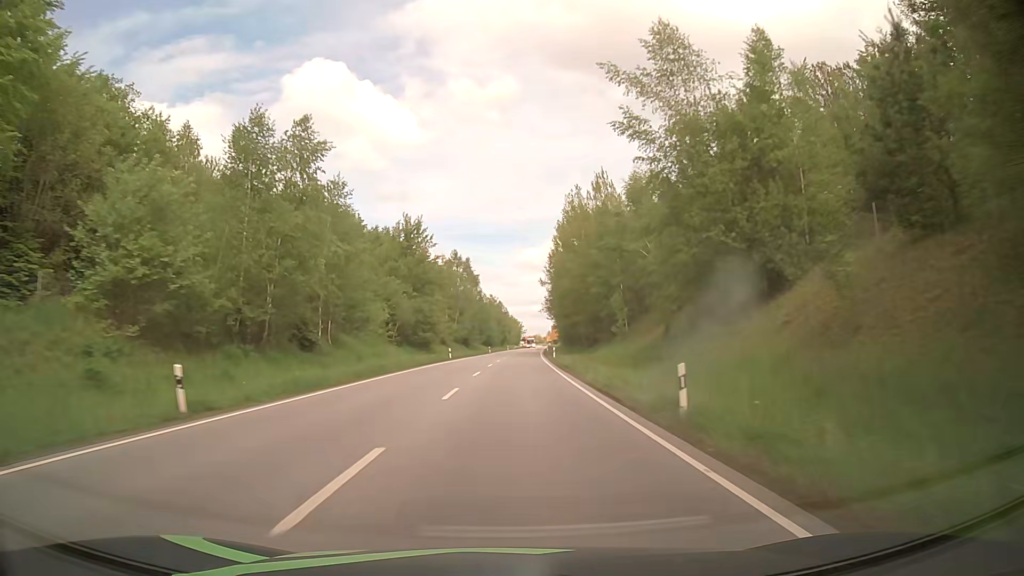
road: primary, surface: asphalt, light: Day
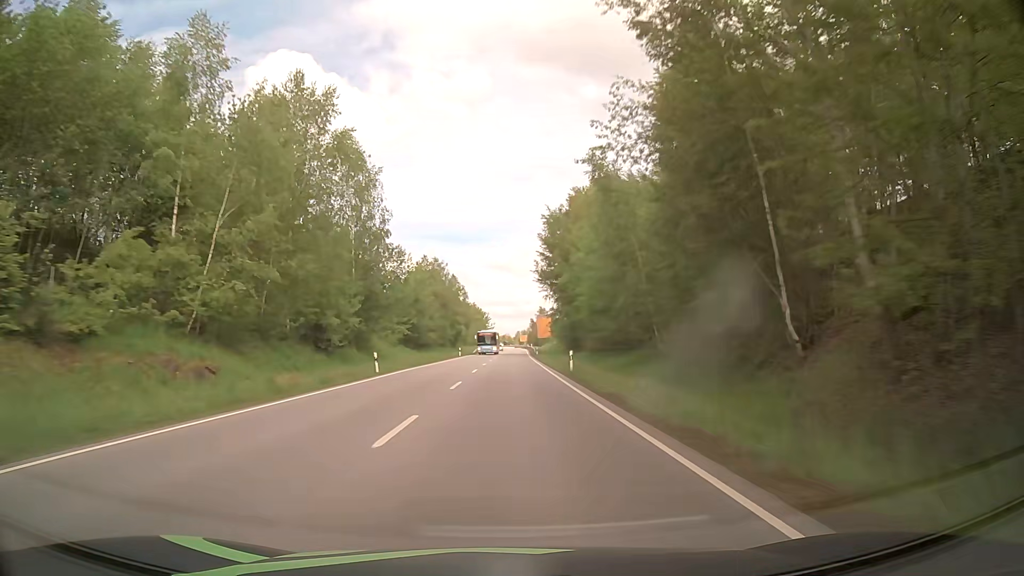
(+1.9, +78.5) m; +3°
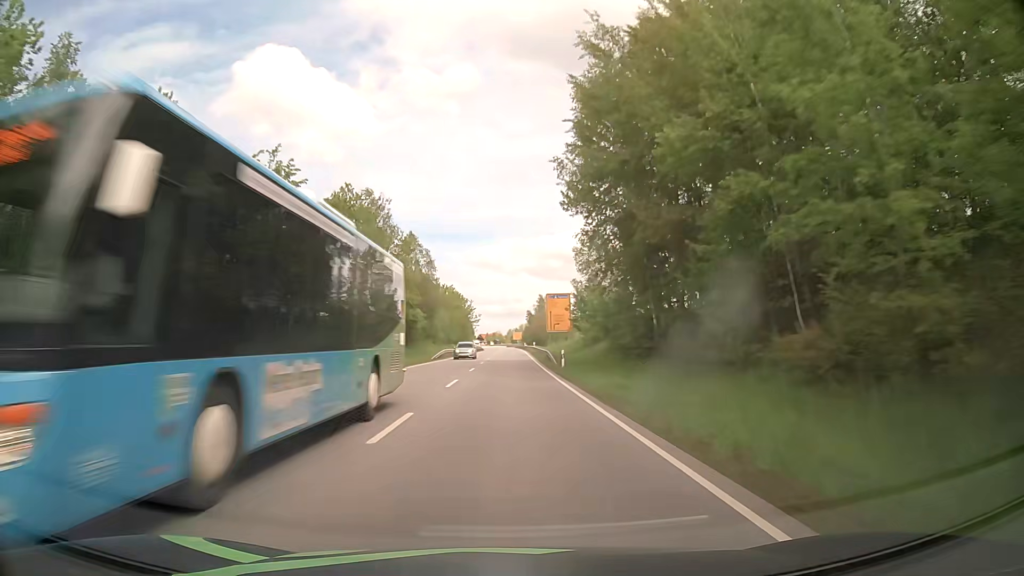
(+0.3, +47.1) m; +1°
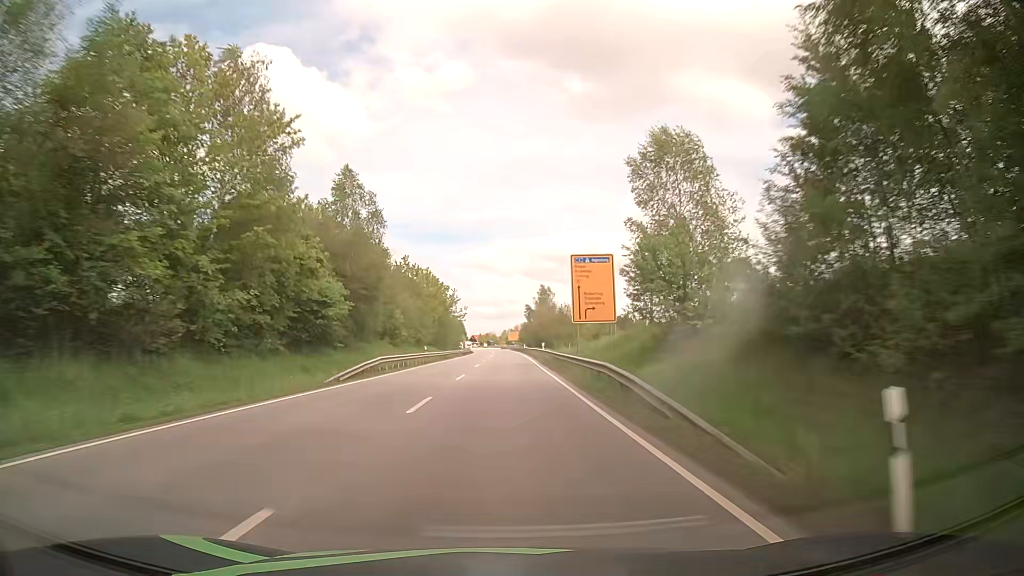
(+0.1, +31.3) m; 0°
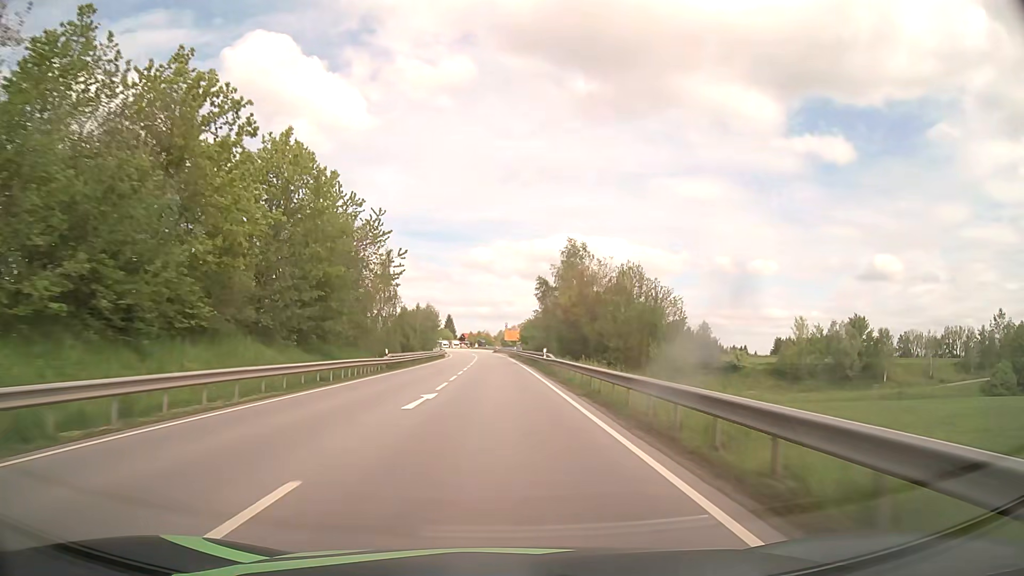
(+0.2, +62.5) m; 0°
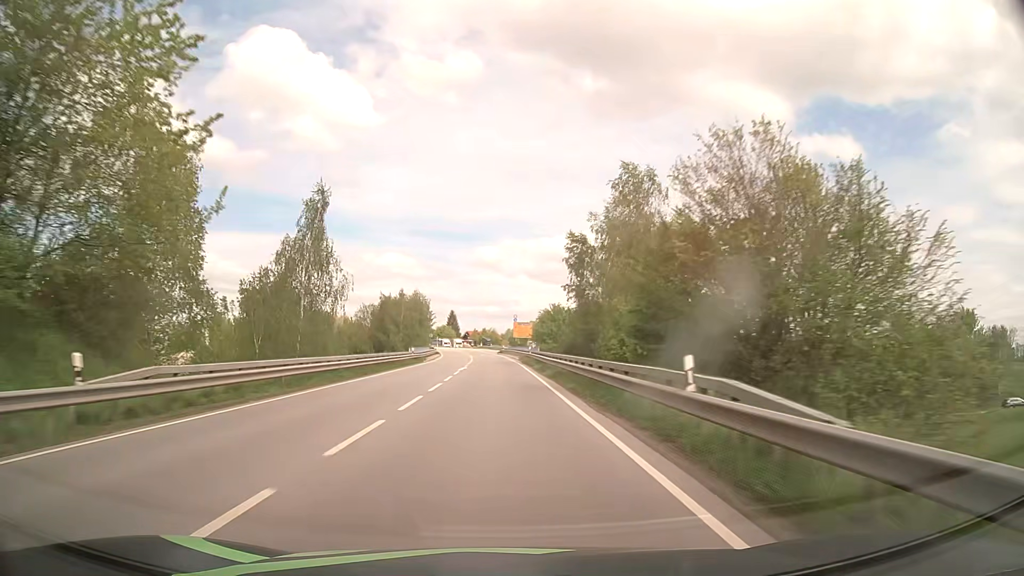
(-0.1, +31.1) m; -1°
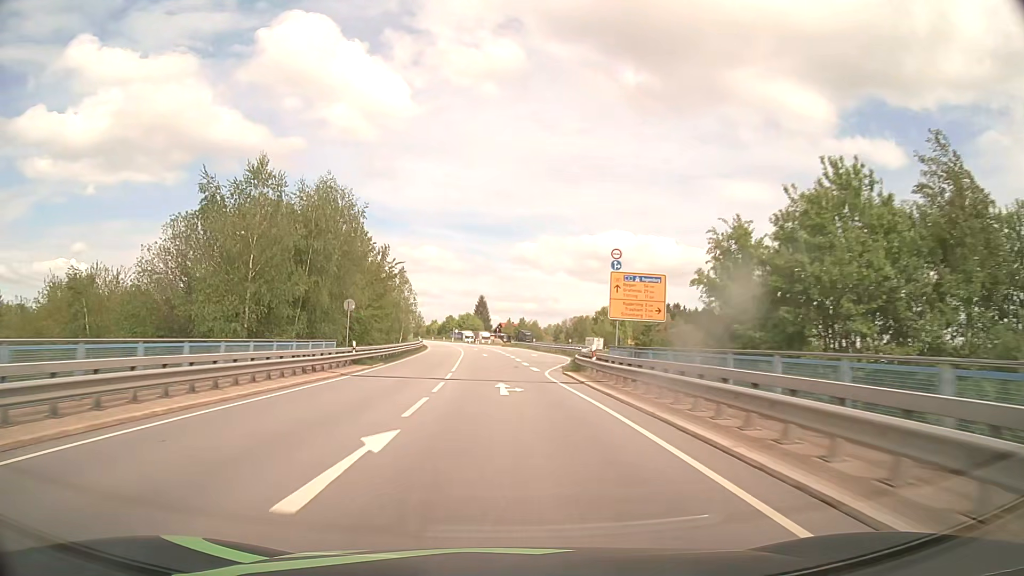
(-2.0, +74.5) m; -3°
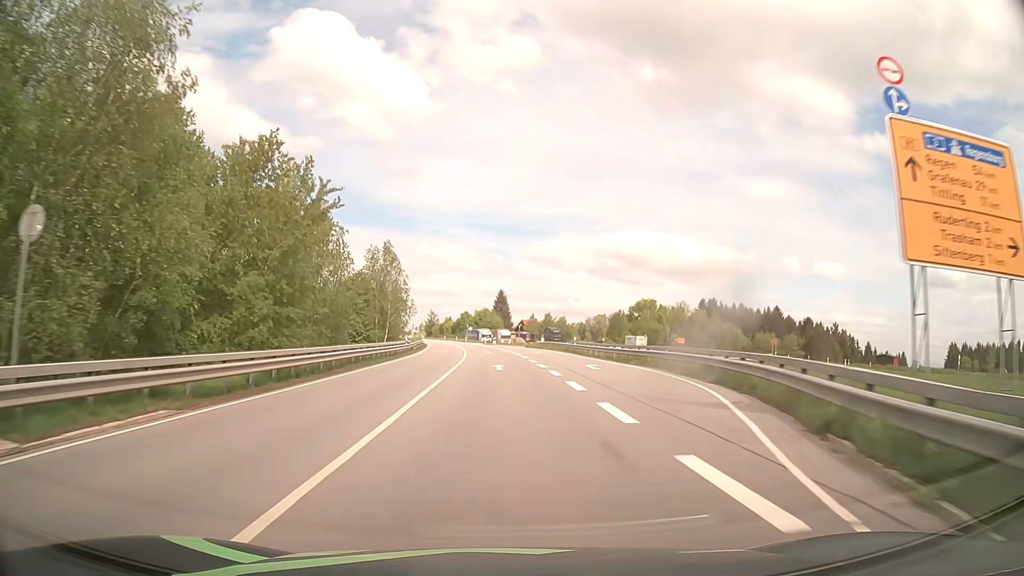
(-0.4, +25.7) m; -2°
